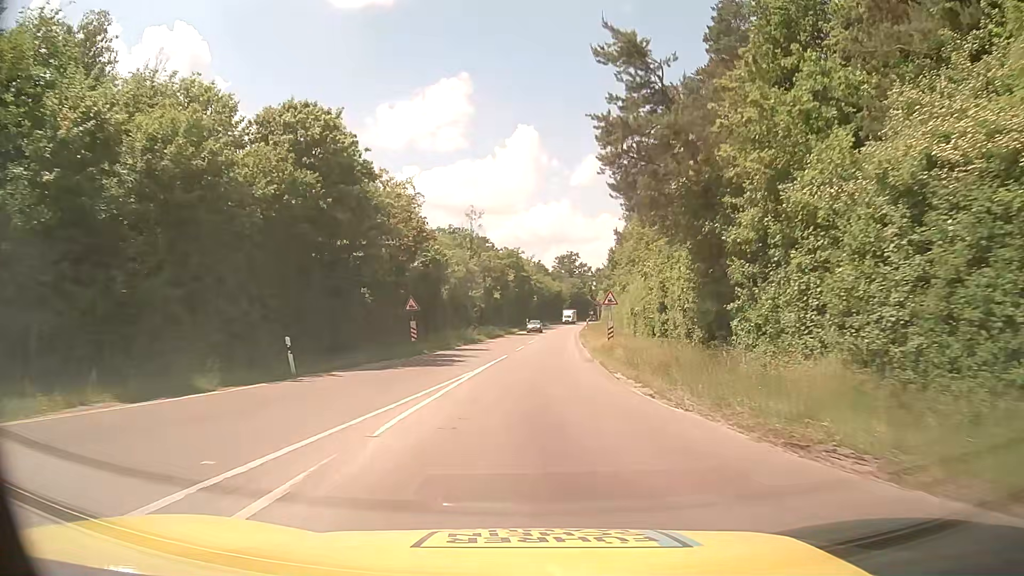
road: tertiary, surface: asphalt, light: Day
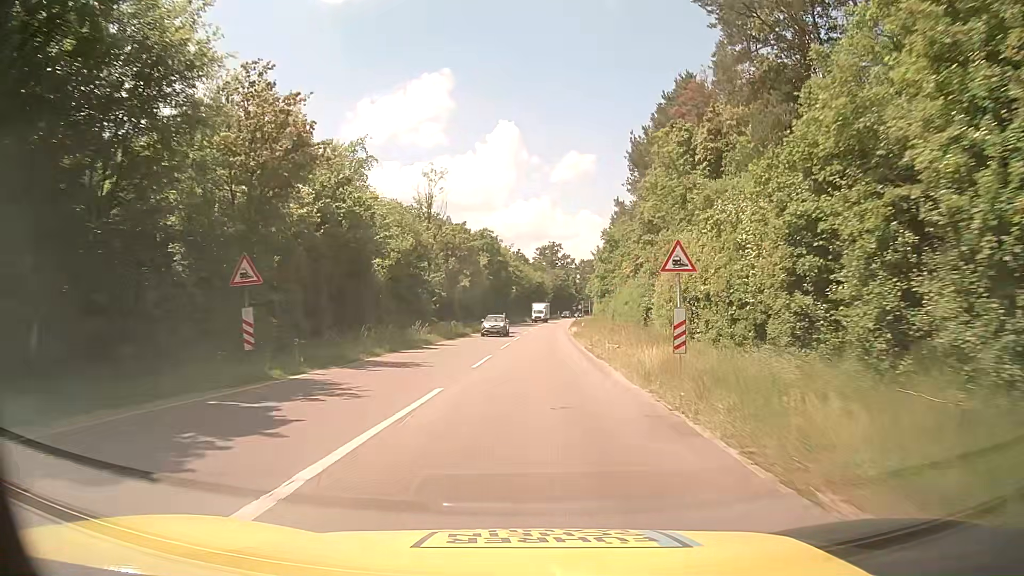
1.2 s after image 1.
(+0.3, +18.7) m; +2°
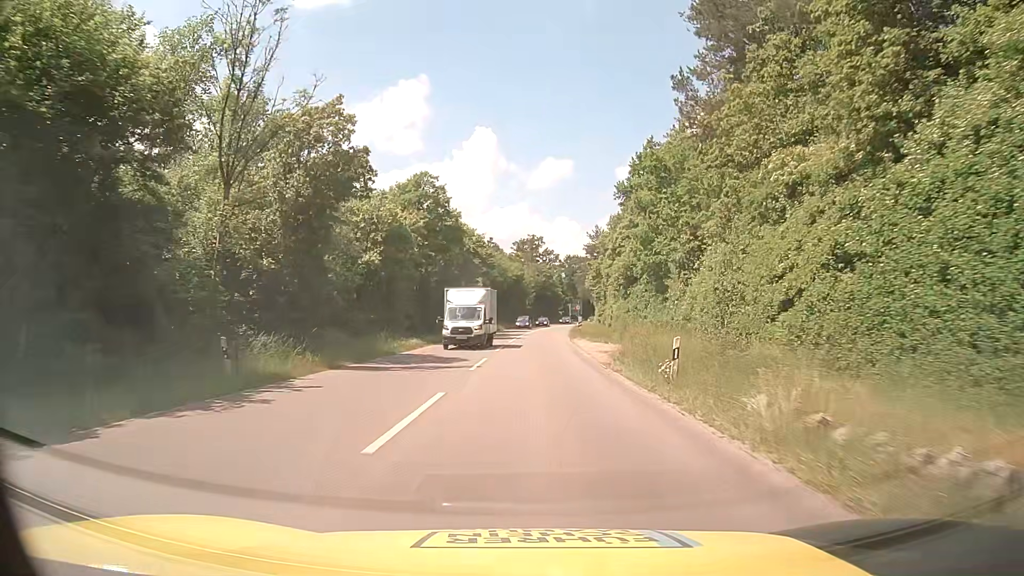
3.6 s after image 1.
(+0.5, +36.1) m; +2°
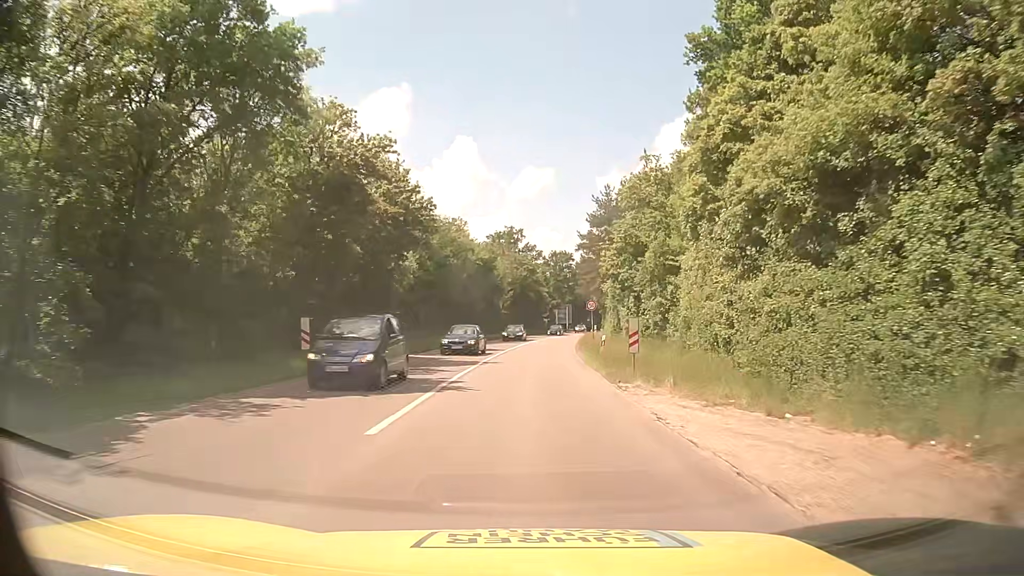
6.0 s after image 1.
(+0.6, +34.7) m; +1°
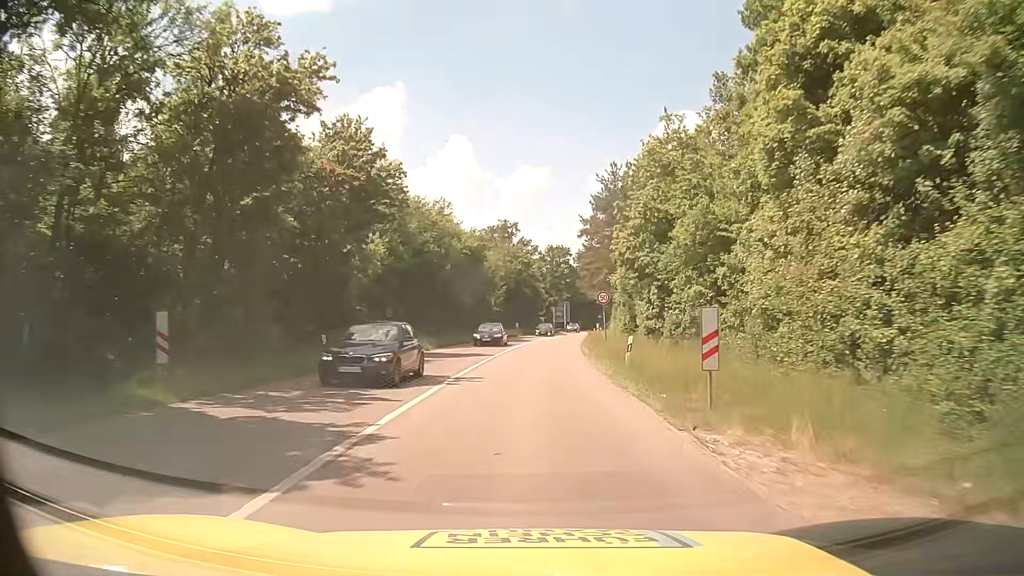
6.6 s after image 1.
(+0.1, +8.5) m; +1°
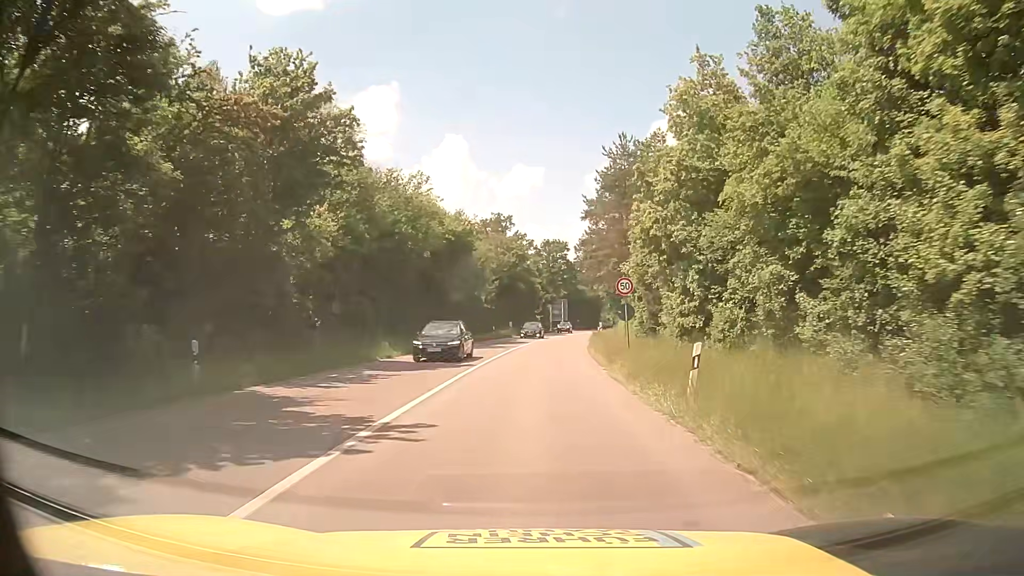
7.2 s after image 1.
(0.0, +8.4) m; 0°
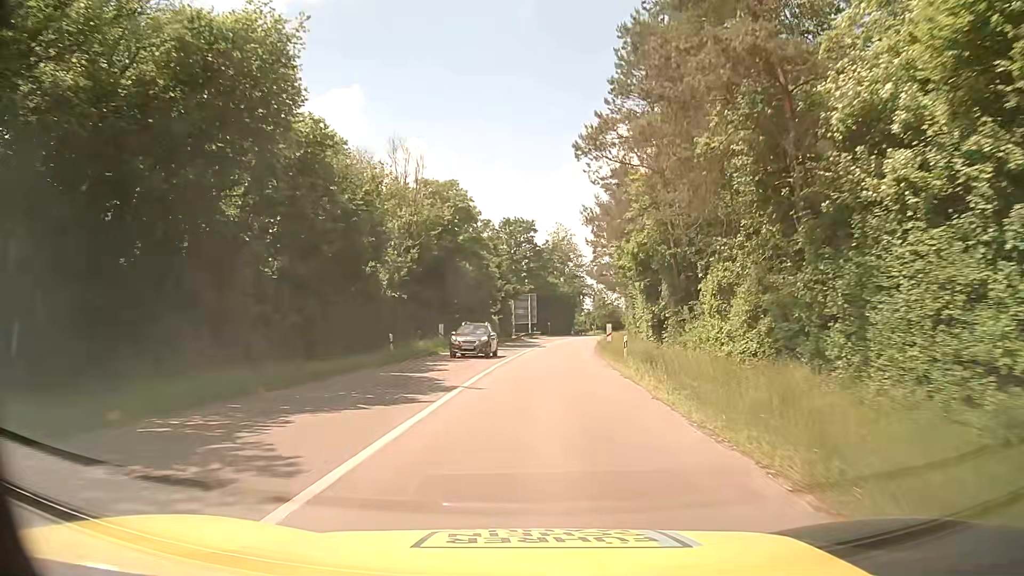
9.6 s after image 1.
(+0.9, +33.1) m; +4°
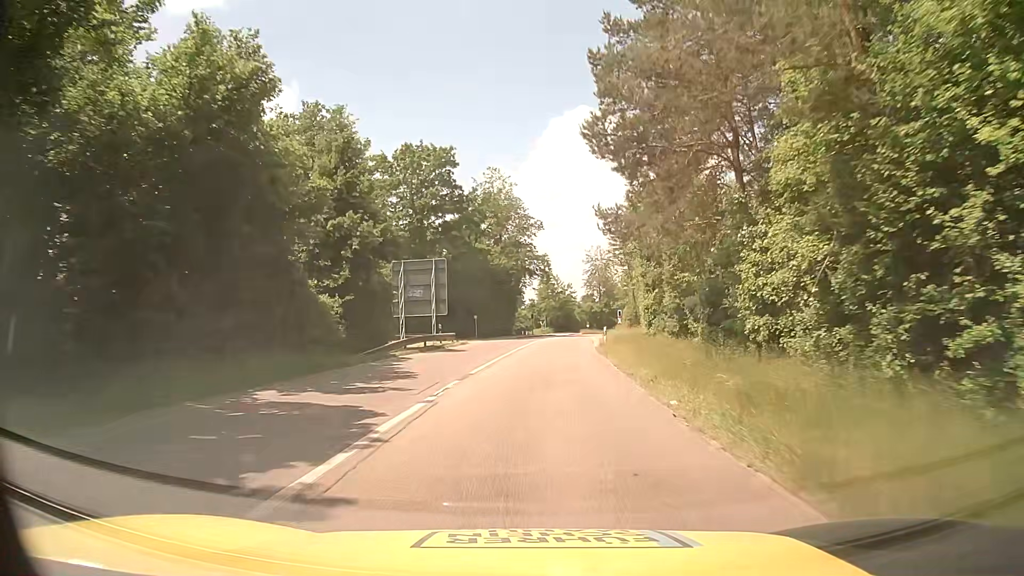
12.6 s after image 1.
(+1.9, +42.6) m; +6°
(0, +10) (0, +20) (+1, +30) (+1, +40) (+2, +50) (+3, +60) (+5, +70) (+6, +80) (+8, +90) (+10, +99) m
